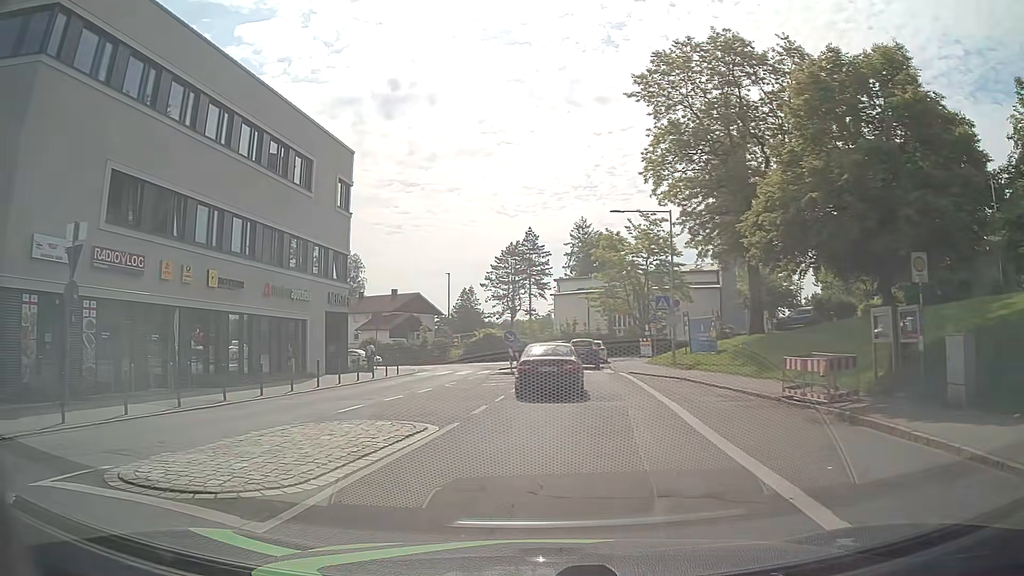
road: unclassified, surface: asphalt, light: Day
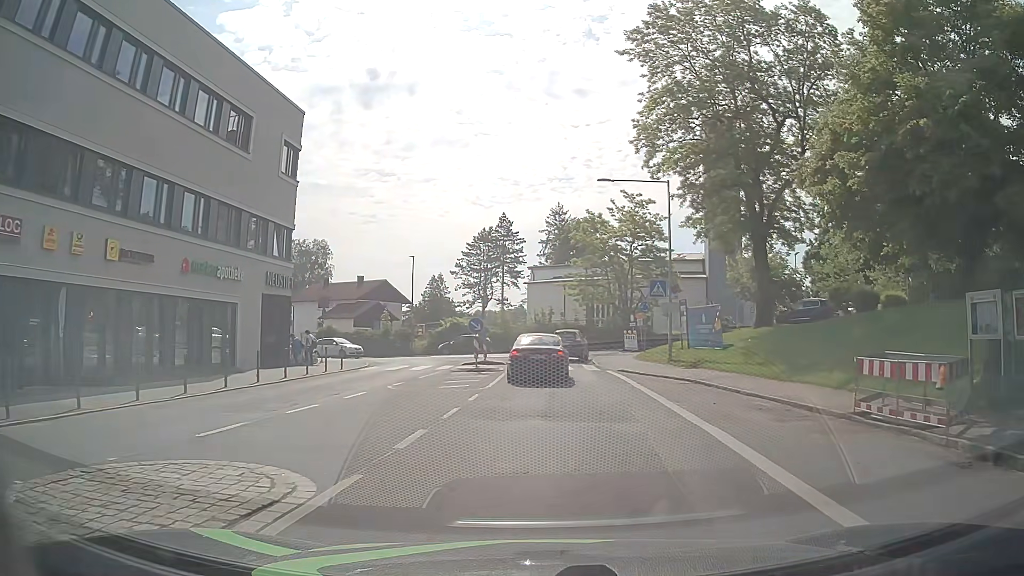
(-0.1, +5.5) m; +2°
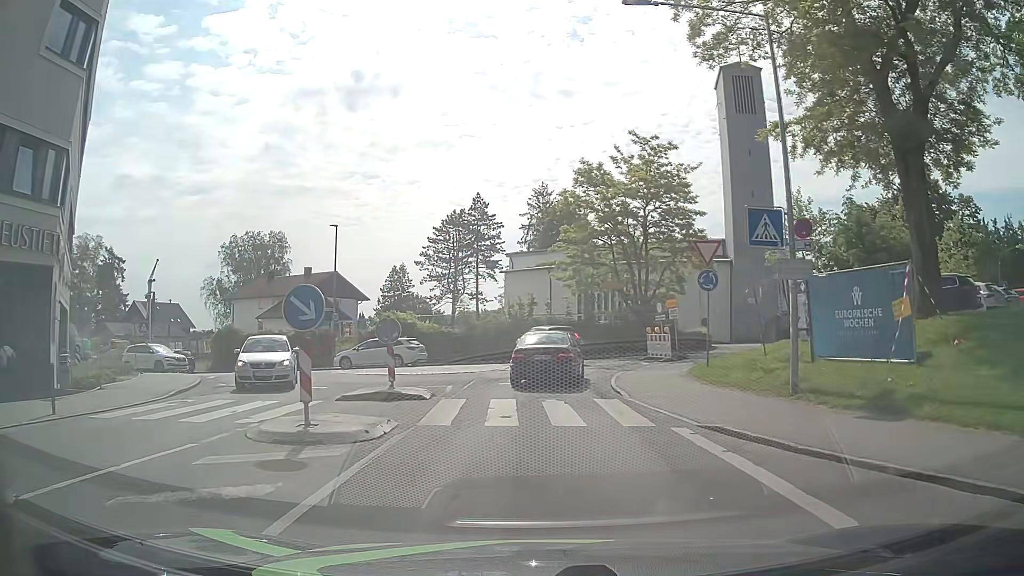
(+0.5, +16.7) m; +2°
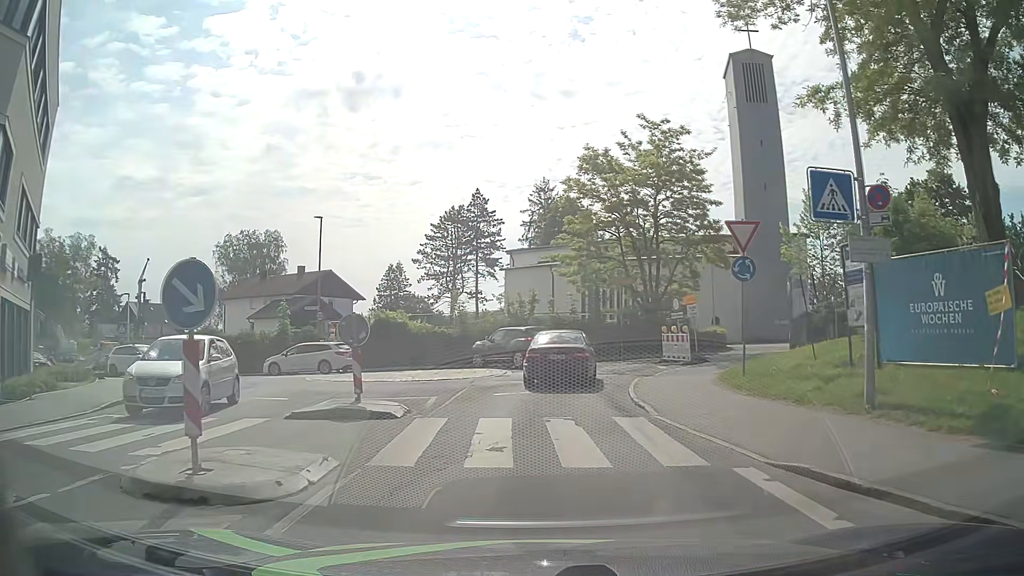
(0.0, +3.1) m; +1°
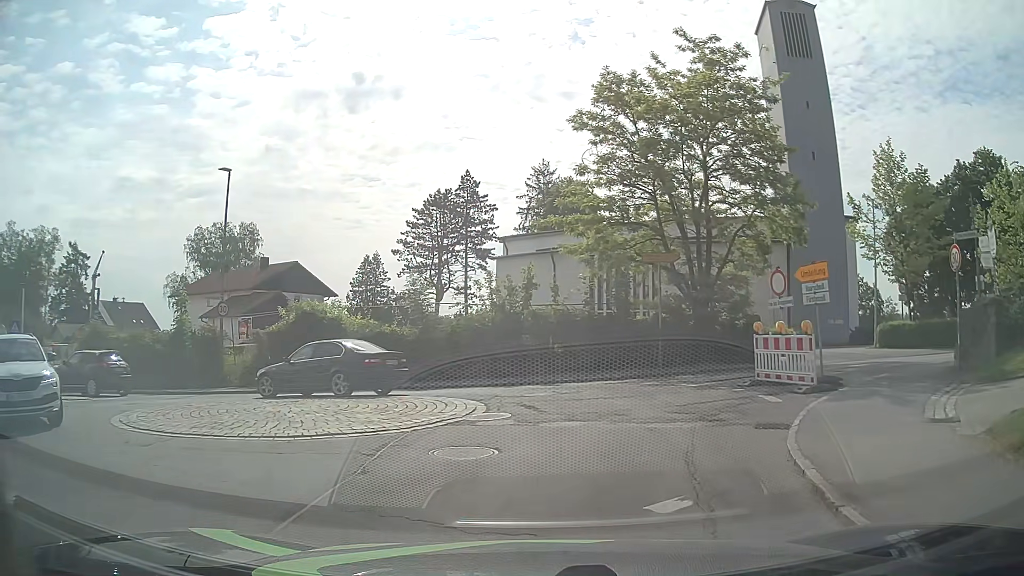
(-0.2, +10.8) m; 0°
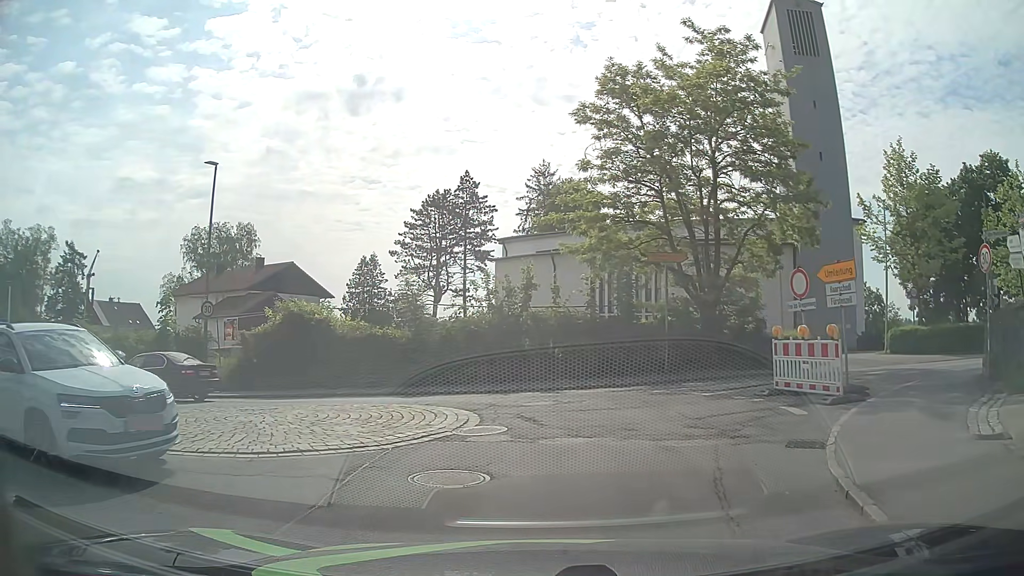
(0.0, +1.1) m; -2°
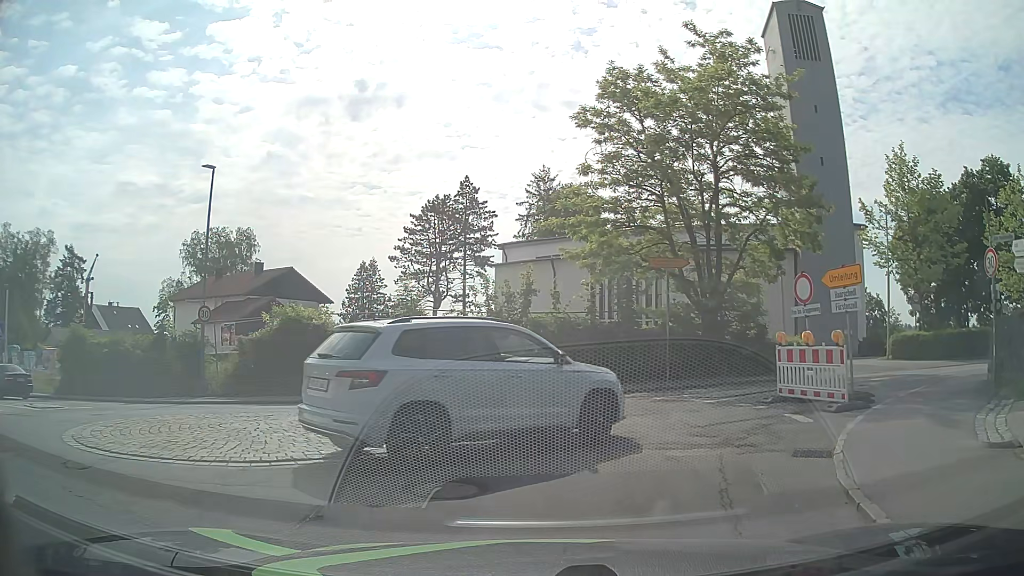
(0.0, +0.3) m; 0°
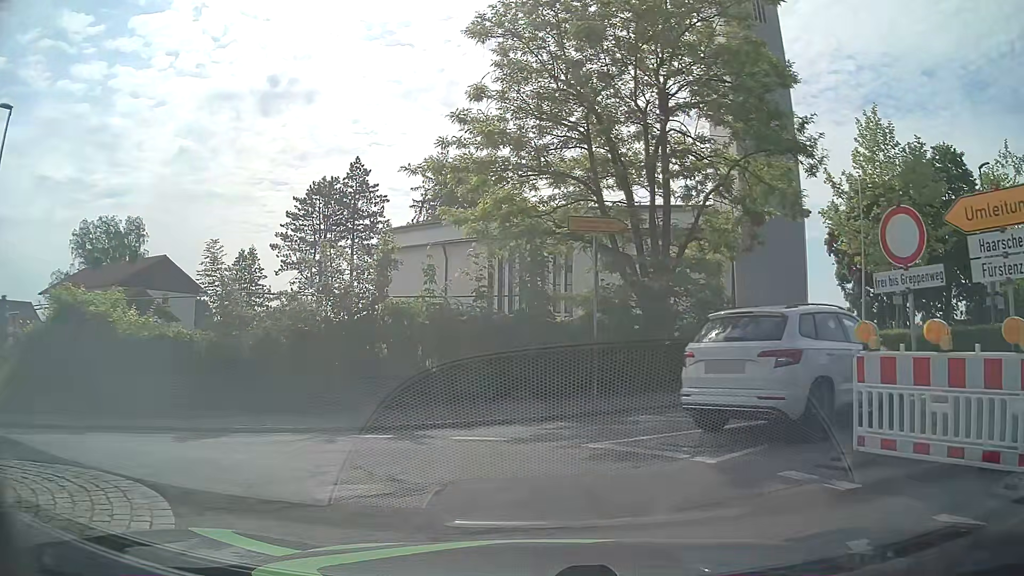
(+0.7, +7.5) m; +10°
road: tertiary
